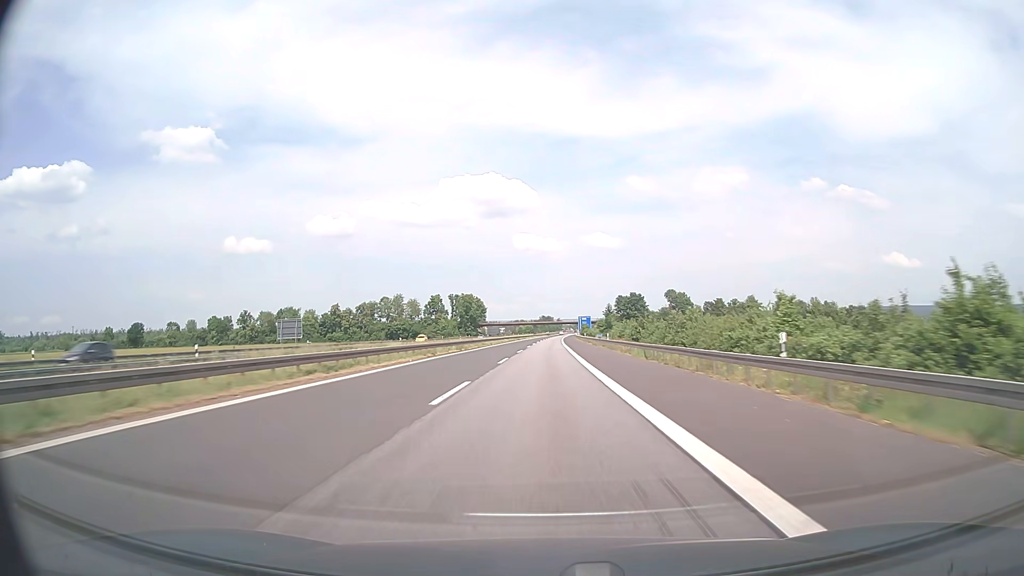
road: motorway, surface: asphalt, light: Day
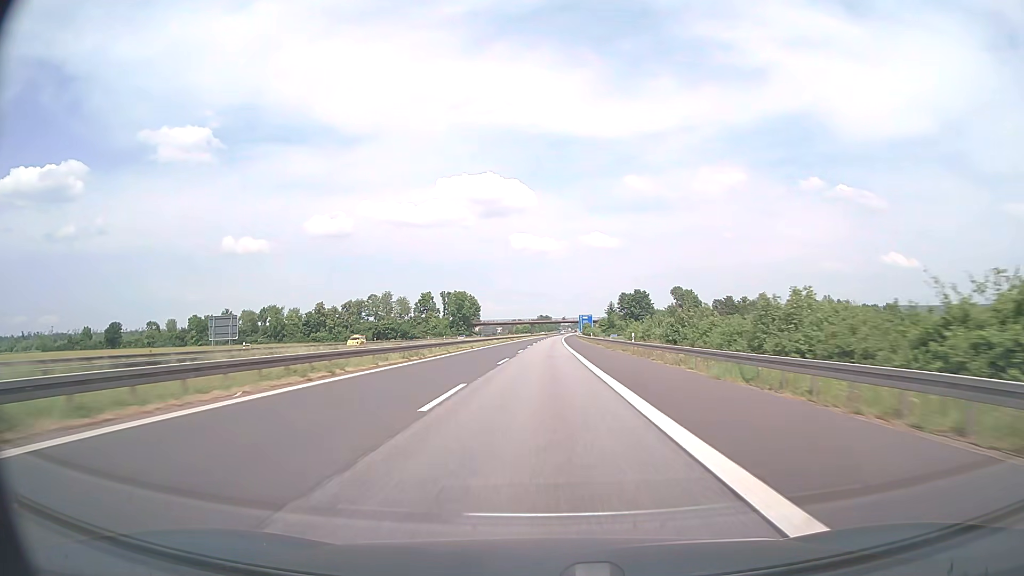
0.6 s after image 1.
(0.0, +19.0) m; 0°
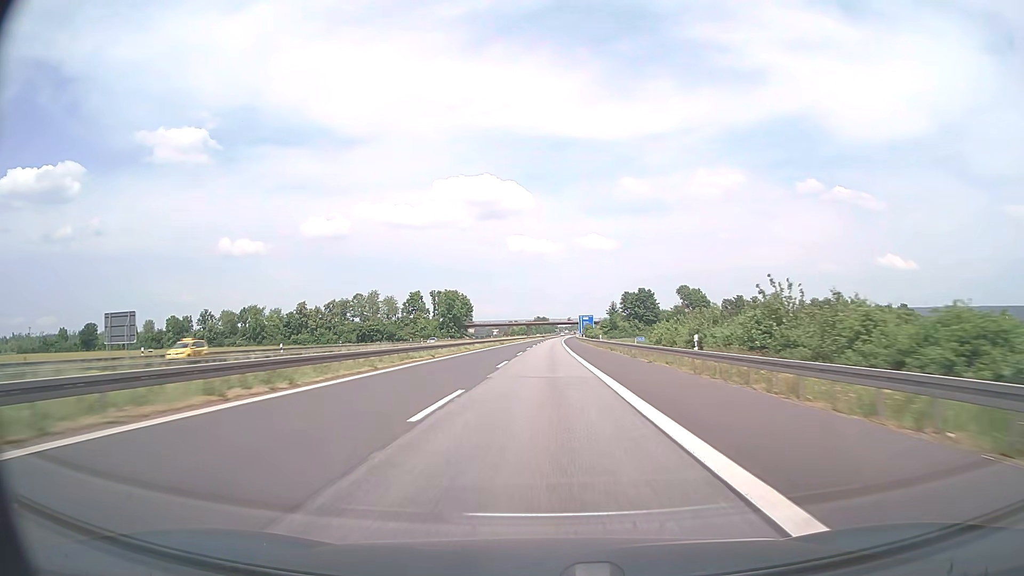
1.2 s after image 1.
(0.0, +19.0) m; 0°
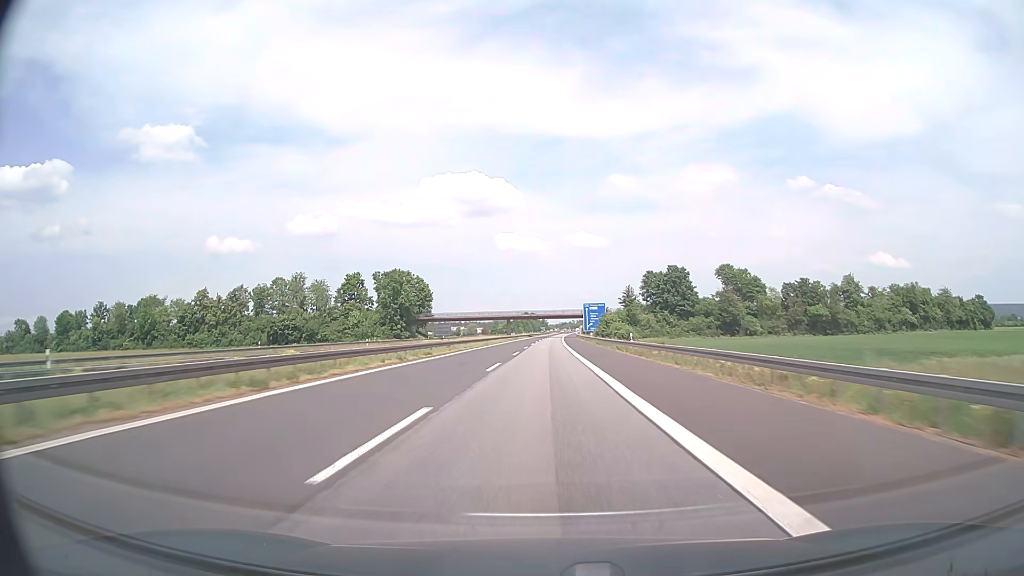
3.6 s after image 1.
(+0.7, +76.1) m; +1°
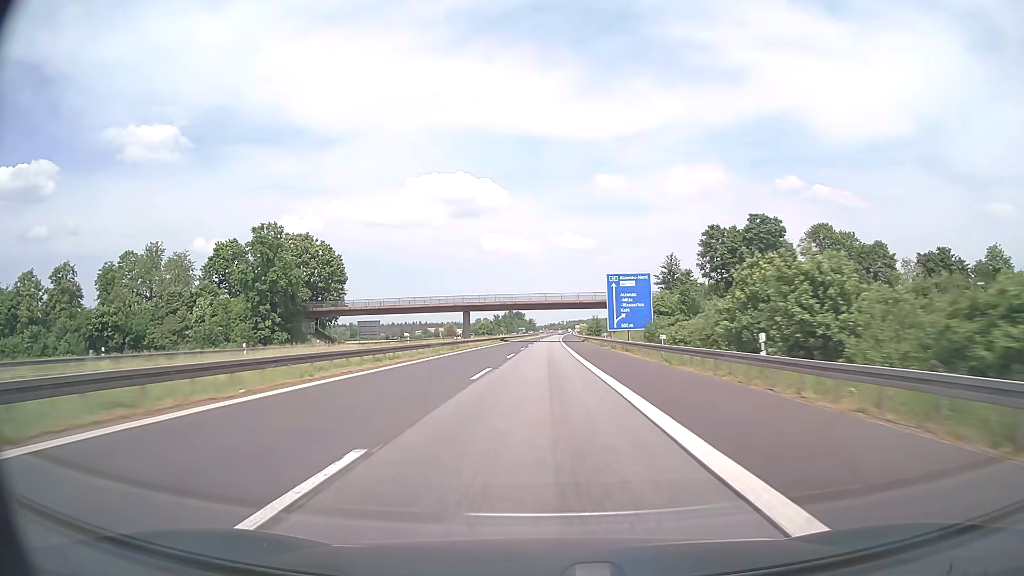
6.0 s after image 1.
(+0.6, +76.0) m; +1°
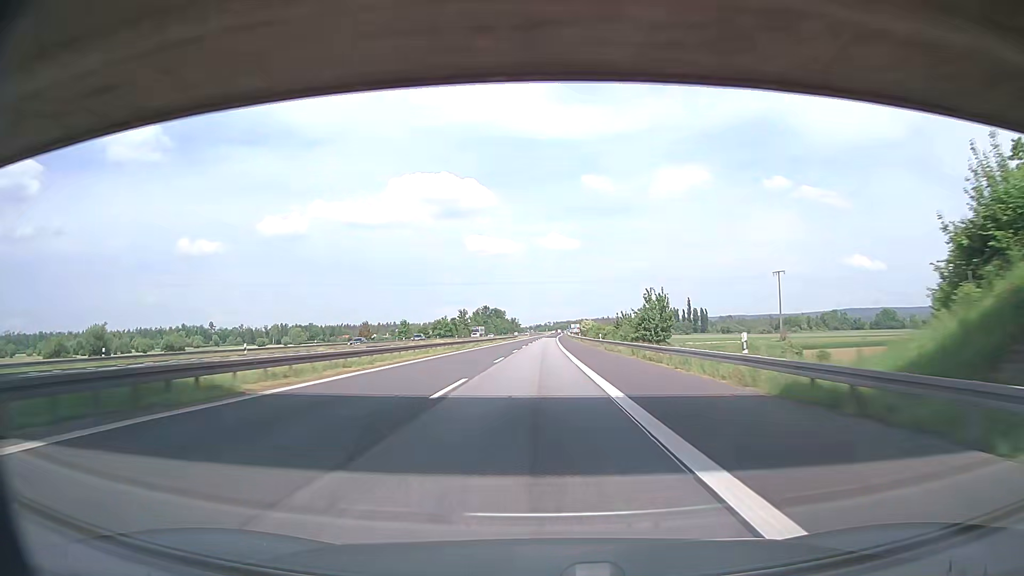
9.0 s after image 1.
(+1.0, +95.0) m; +1°
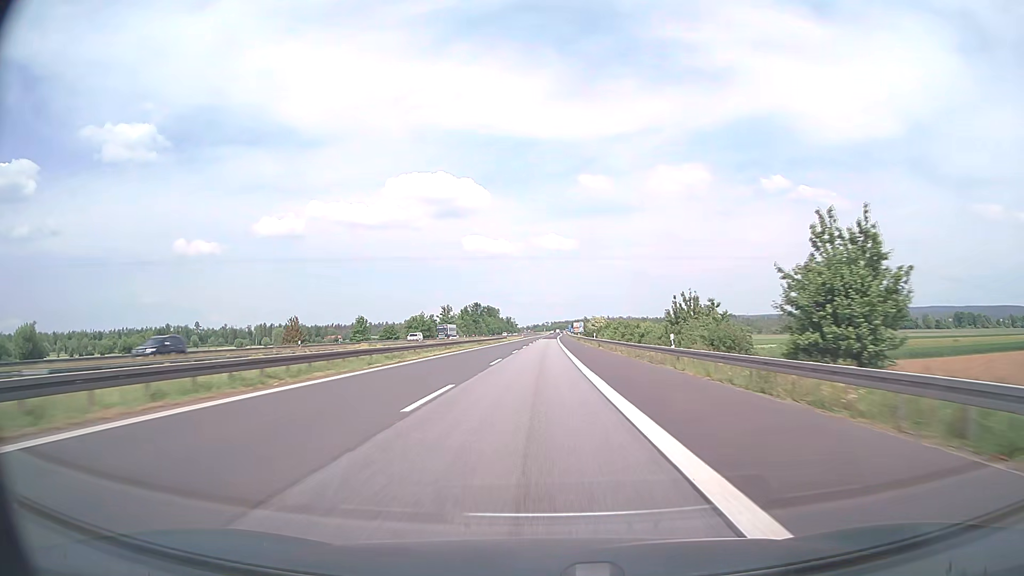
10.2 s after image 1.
(+0.1, +38.0) m; 0°
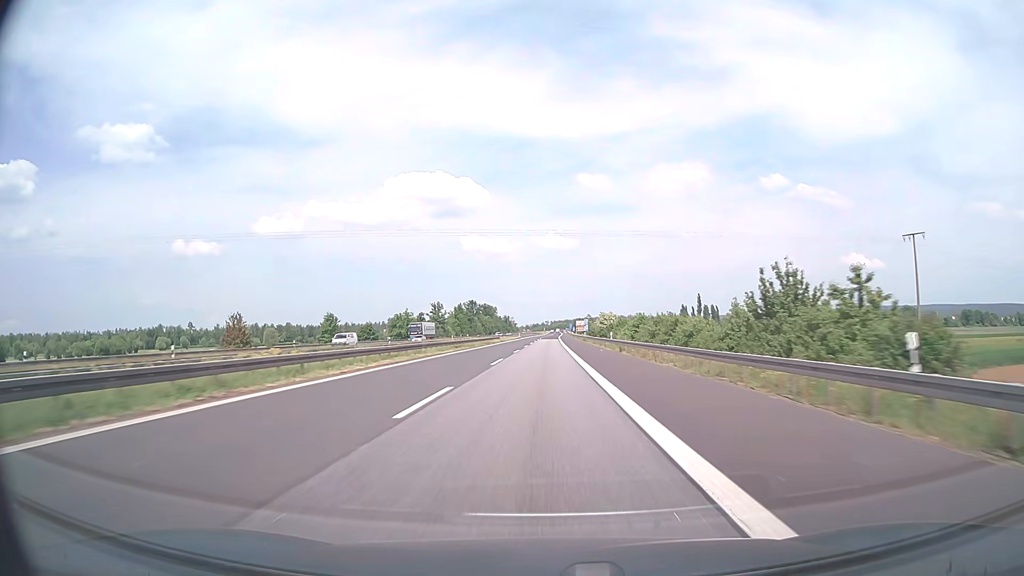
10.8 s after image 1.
(0.0, +19.0) m; 0°
(0, +10) (0, +20) (0, +30) (0, +40) (0, +50) (0, +60) (0, +70) (+1, +80) (+1, +90) (+1, +100) m
